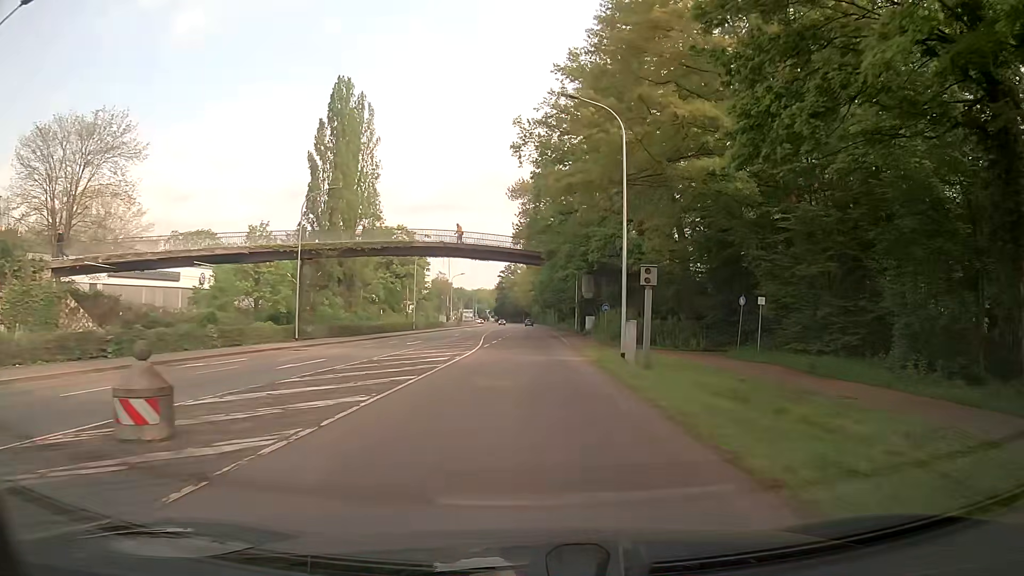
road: secondary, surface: asphalt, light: Day
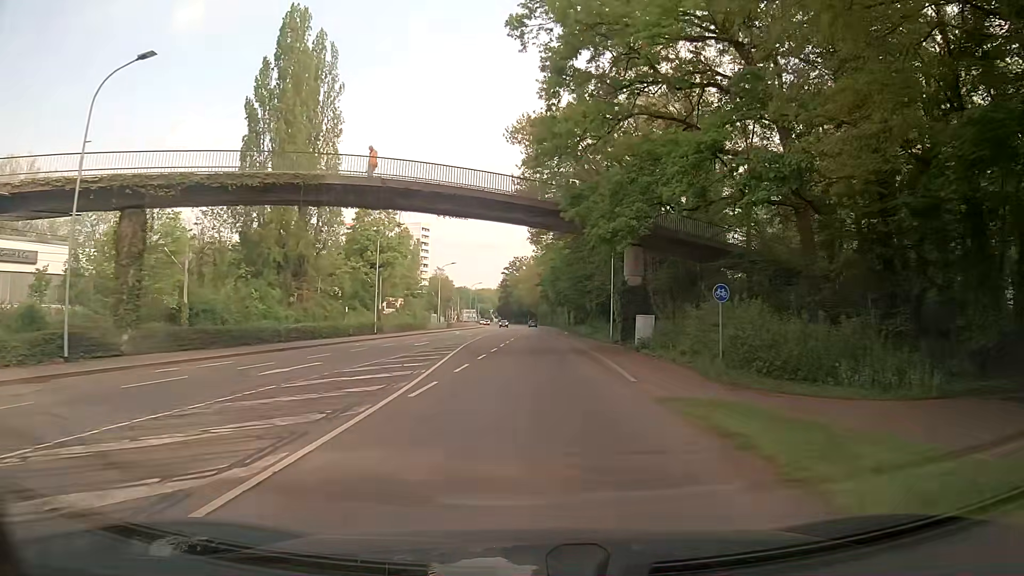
(-0.2, +22.7) m; -1°
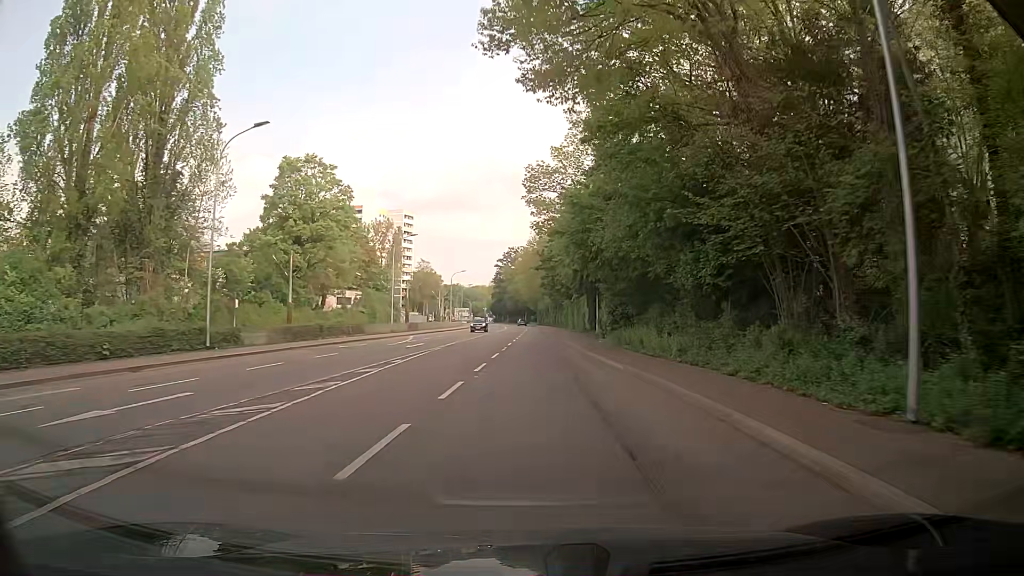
(0.0, +30.7) m; 0°
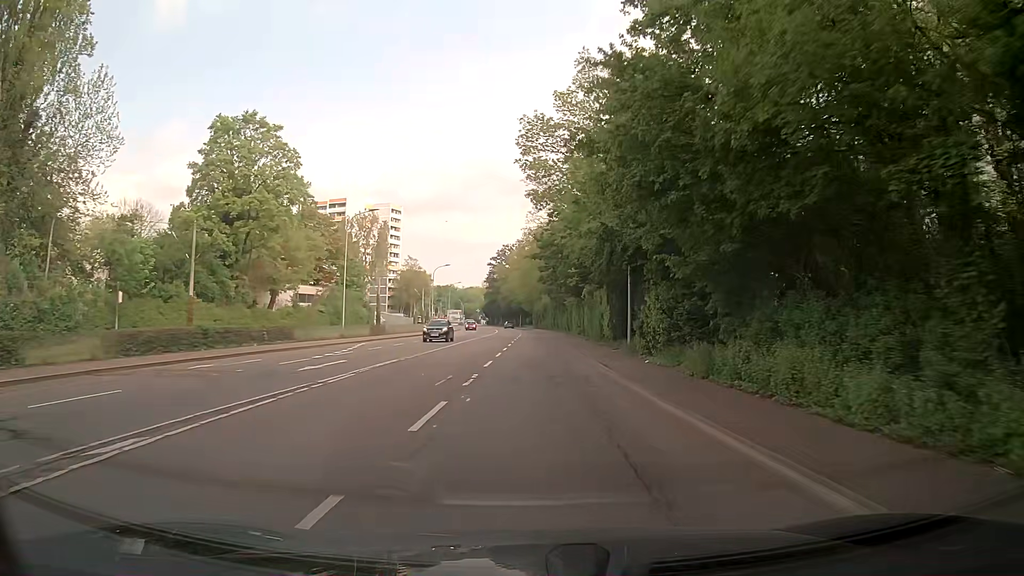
(+0.2, +15.5) m; +1°
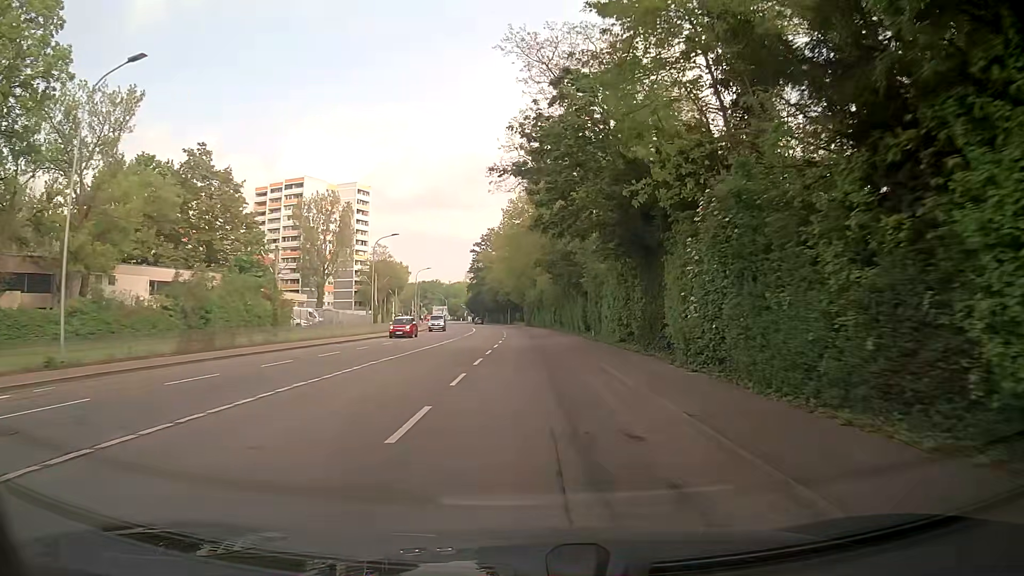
(+0.5, +31.0) m; +1°
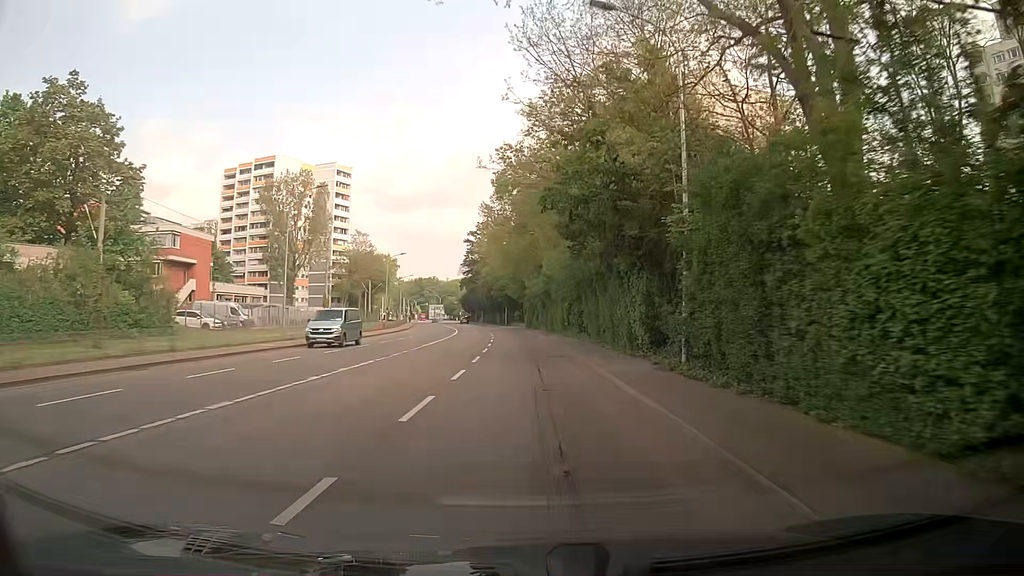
(0.0, +22.8) m; -2°
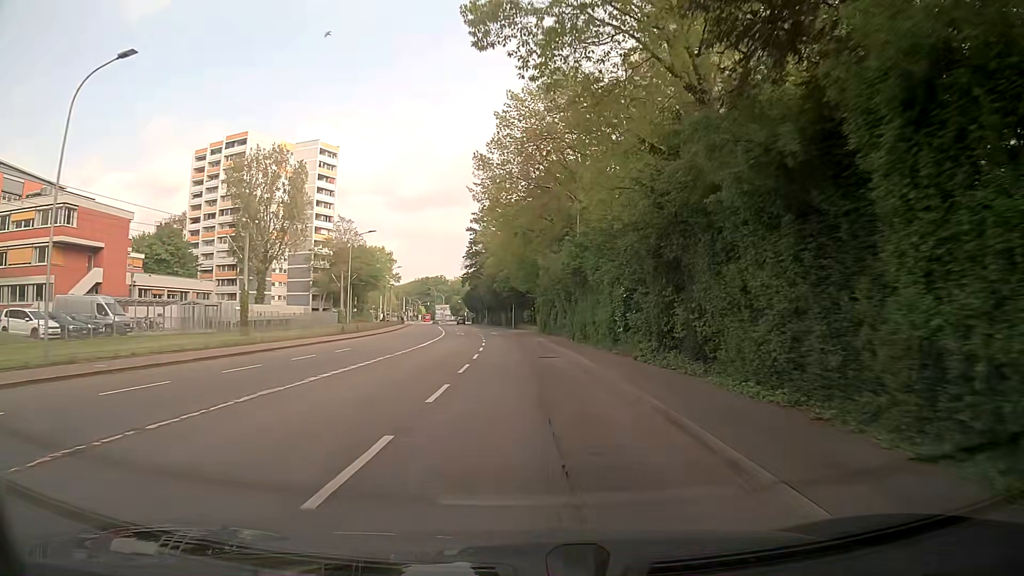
(+0.4, +22.4) m; +1°
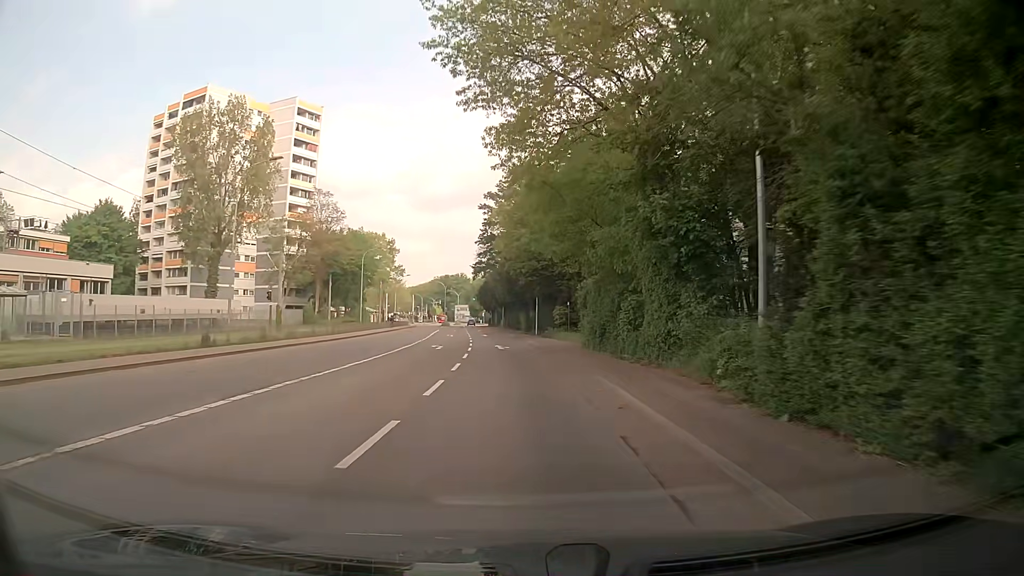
(-0.5, +29.3) m; -3°
